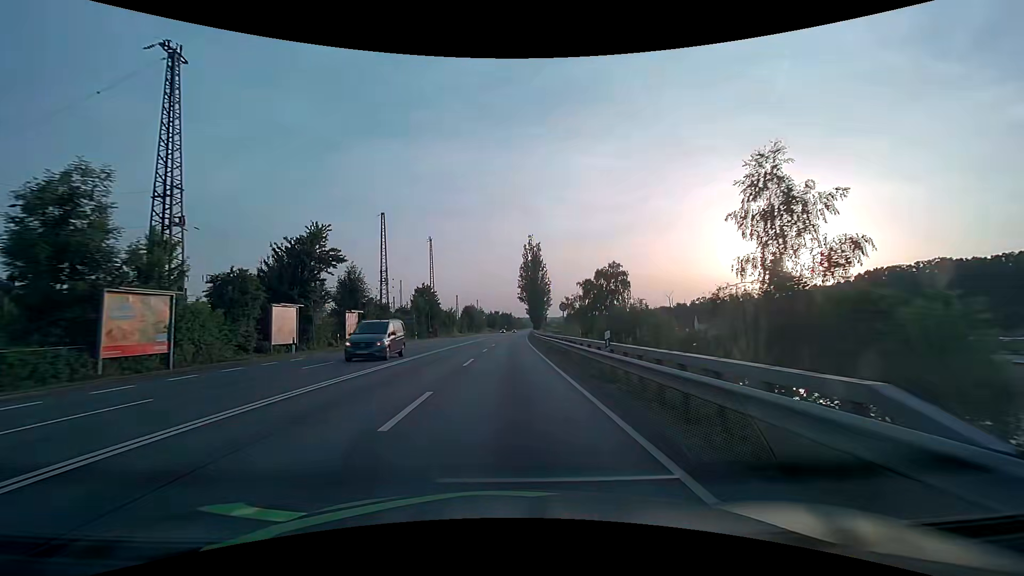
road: primary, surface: asphalt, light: Day
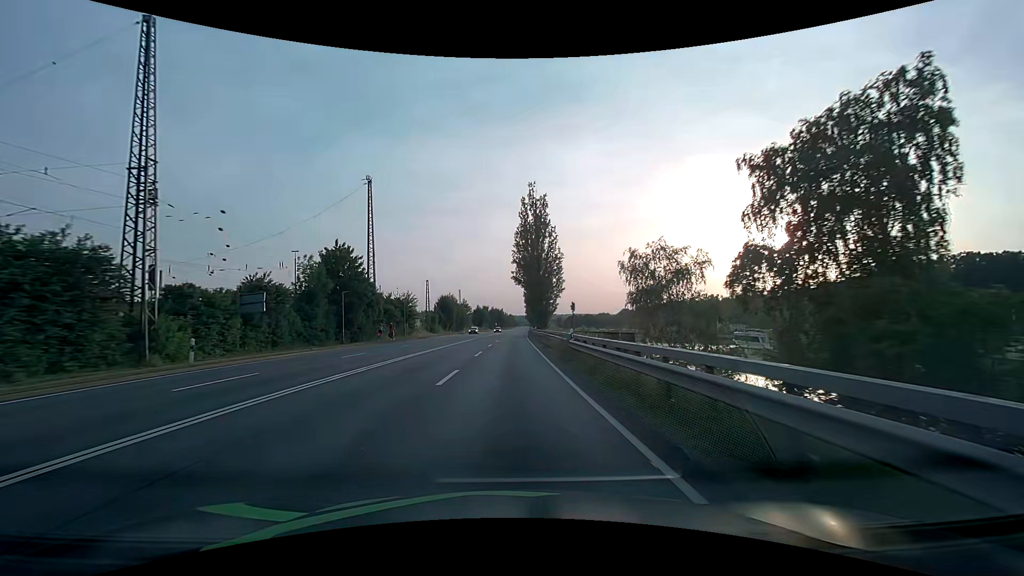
(+0.4, +42.9) m; +1°
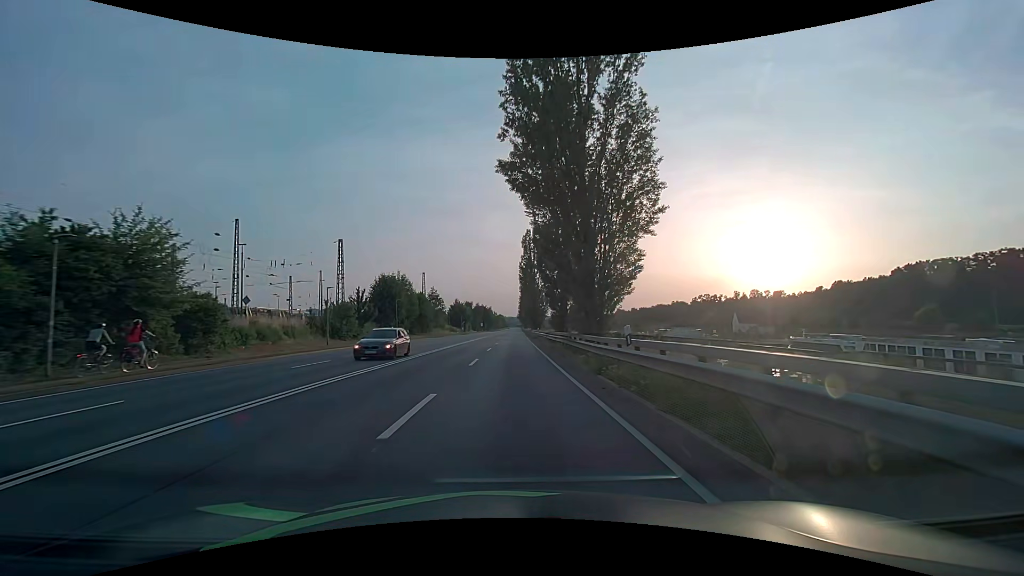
(+0.5, +53.7) m; +1°
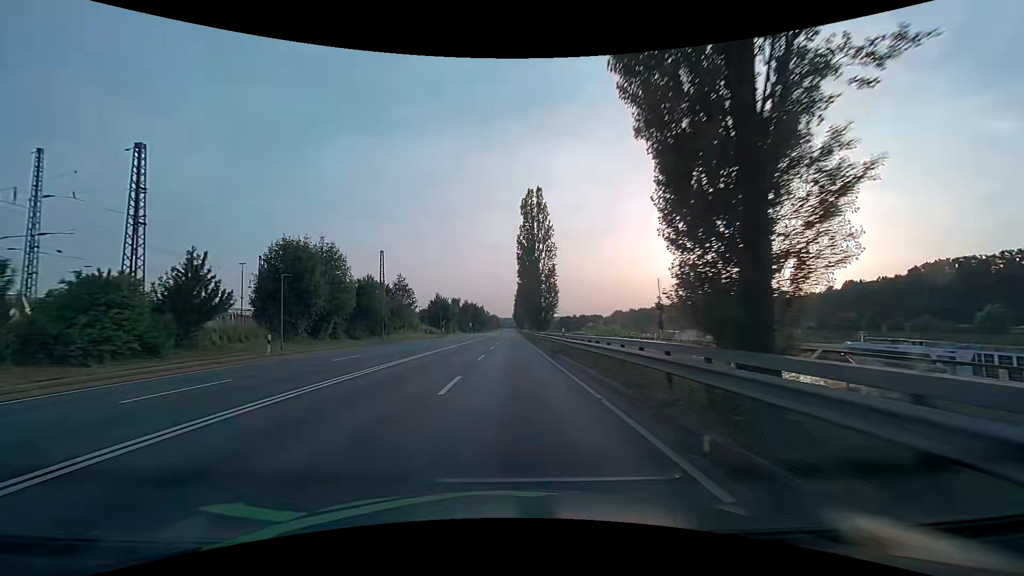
(+0.2, +32.2) m; 0°
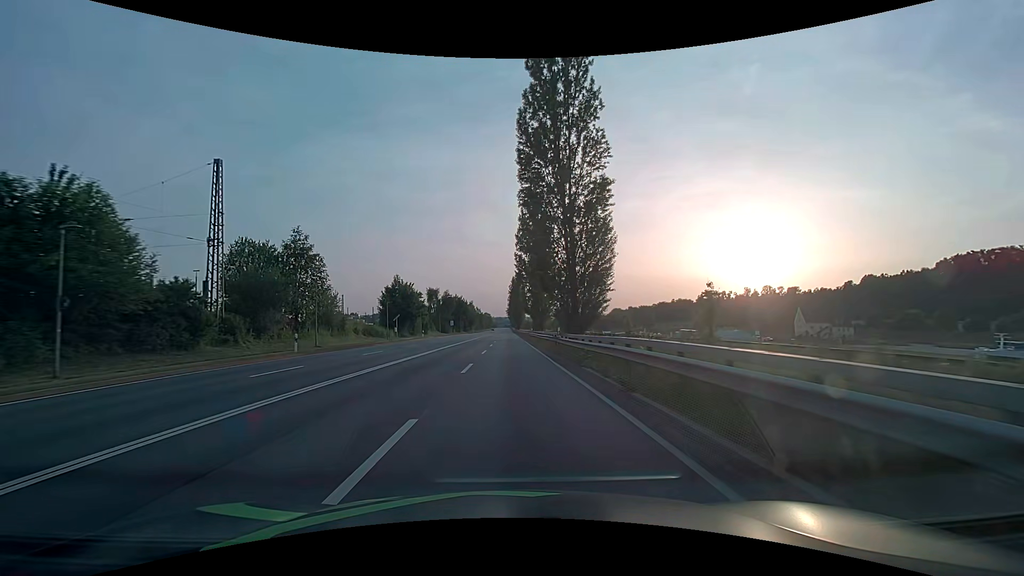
(+0.8, +43.0) m; +1°
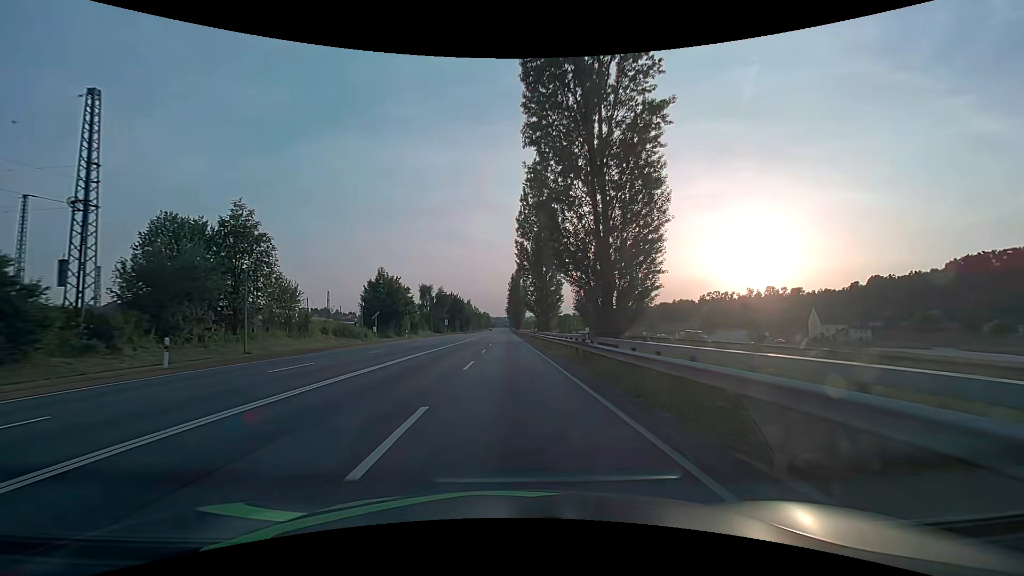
(0.0, +10.7) m; 0°
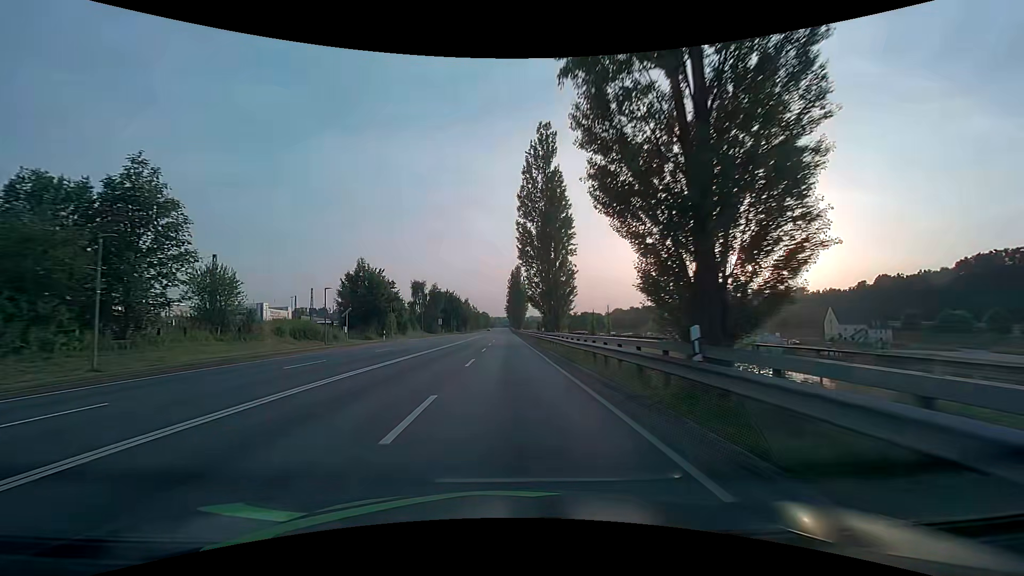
(0.0, +10.8) m; 0°
